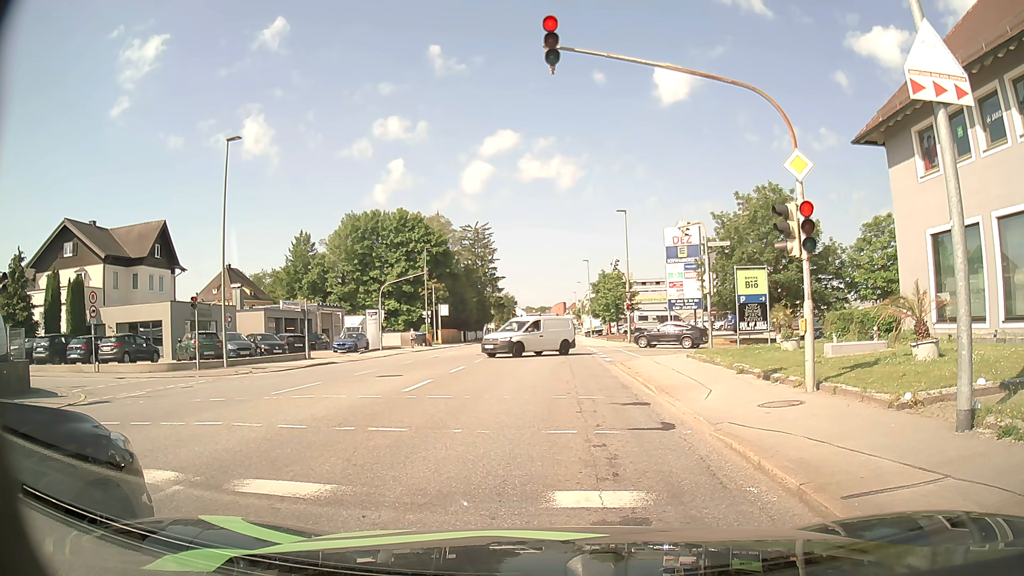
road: tertiary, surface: asphalt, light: Day
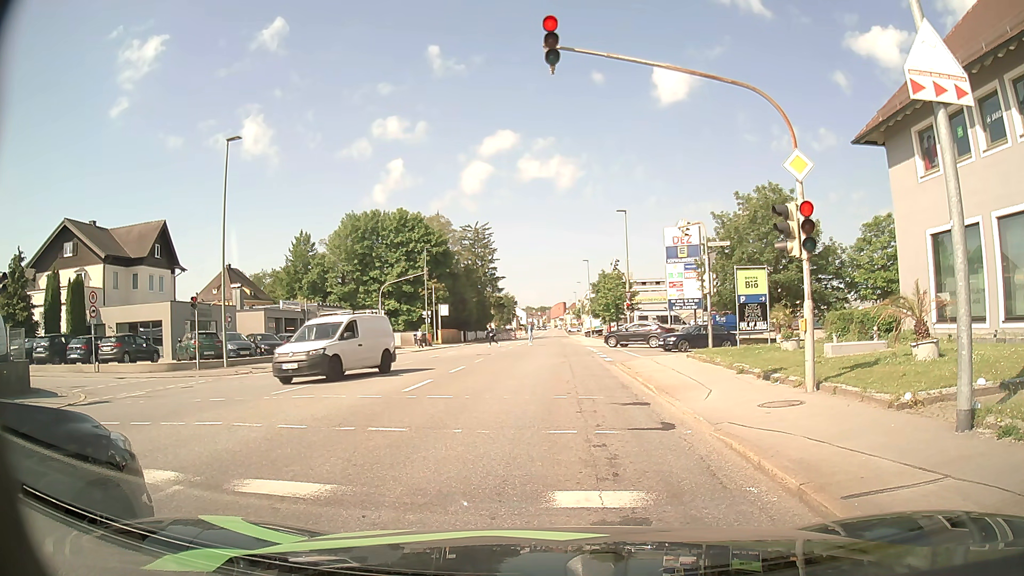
(0.0, 0.0) m; 0°
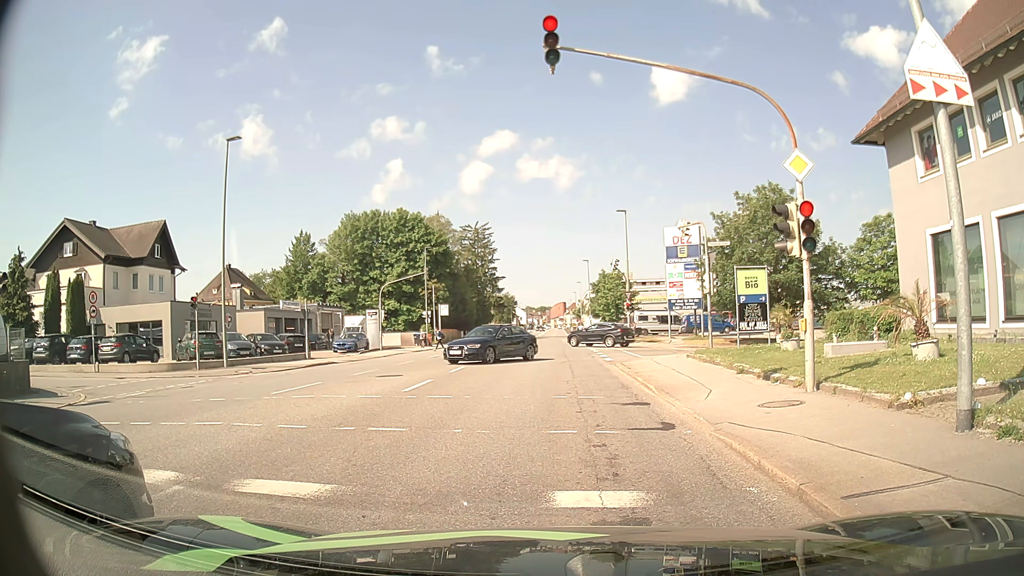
(0.0, 0.0) m; 0°
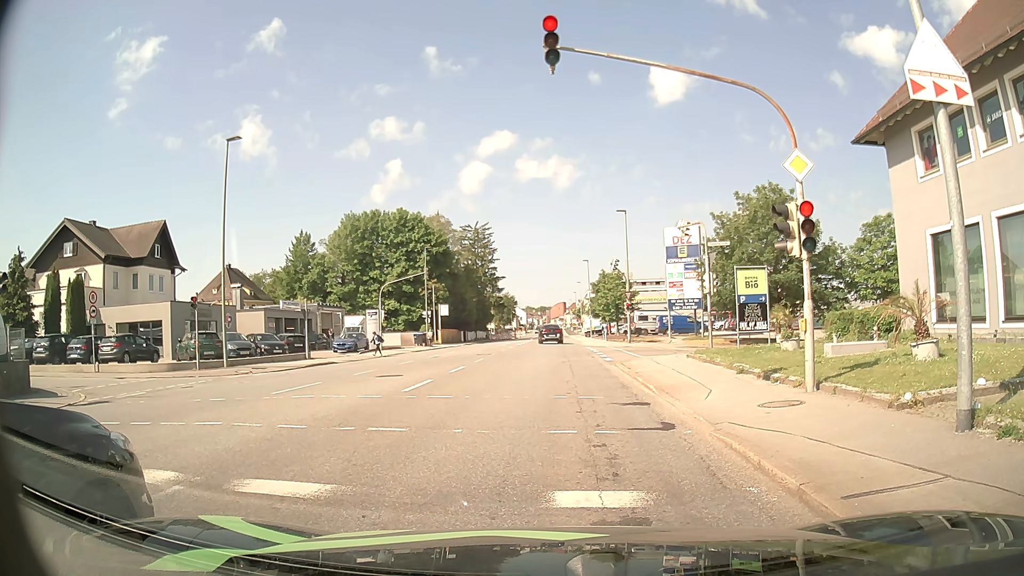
(0.0, 0.0) m; 0°
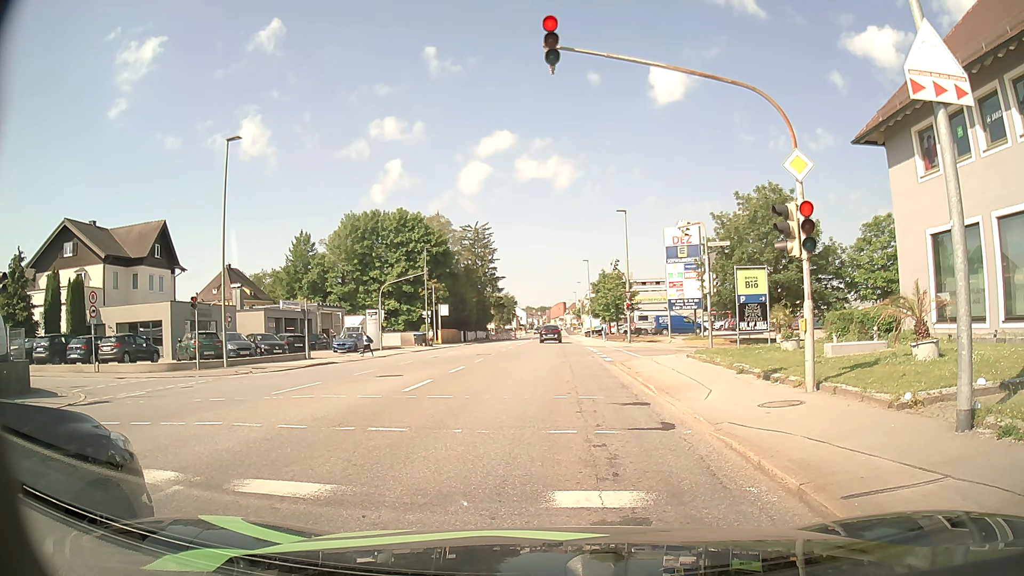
(0.0, 0.0) m; 0°
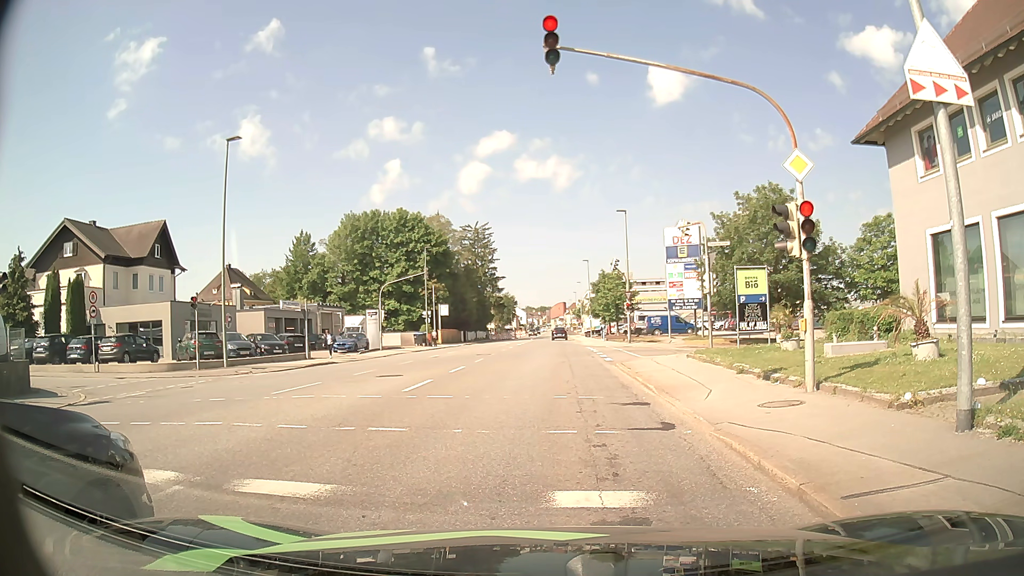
(0.0, 0.0) m; 0°
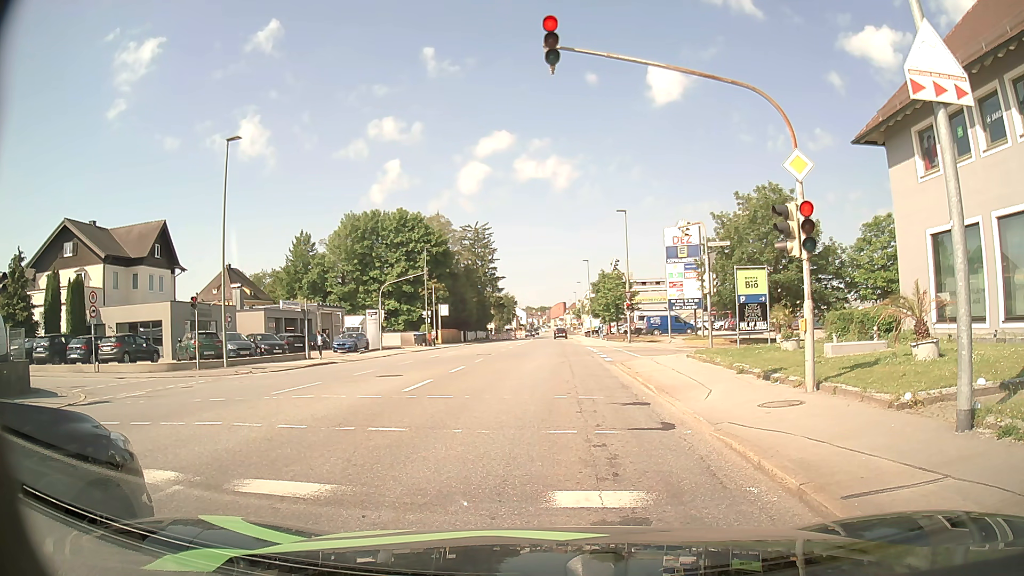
(0.0, 0.0) m; 0°
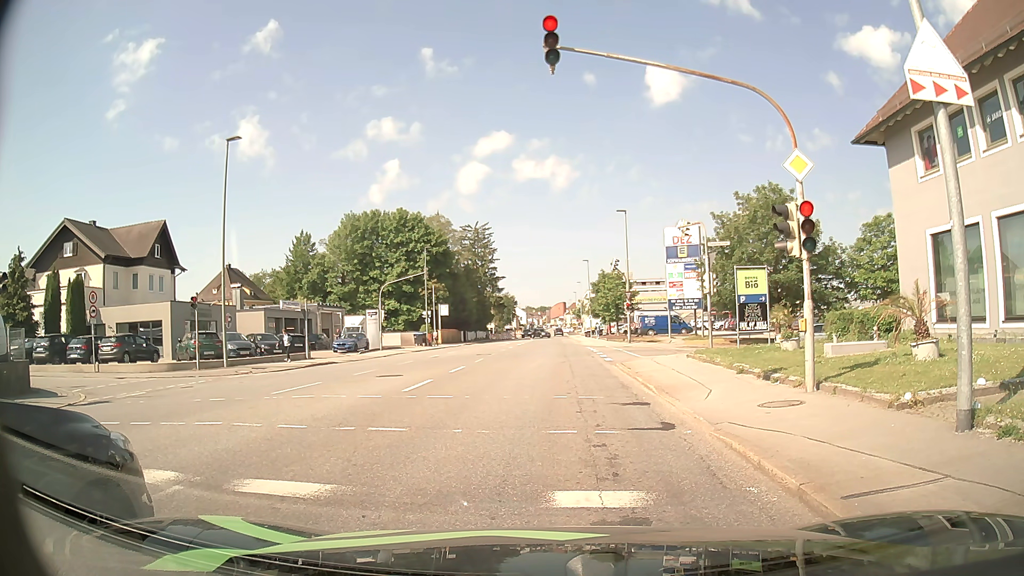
(0.0, 0.0) m; 0°
(0, +10) (0, +20) (+1, +30) (+1, +40) (+1, +50) (+1, +60) (+1, +70) (+2, +80) (+2, +90) (+2, +100) m
